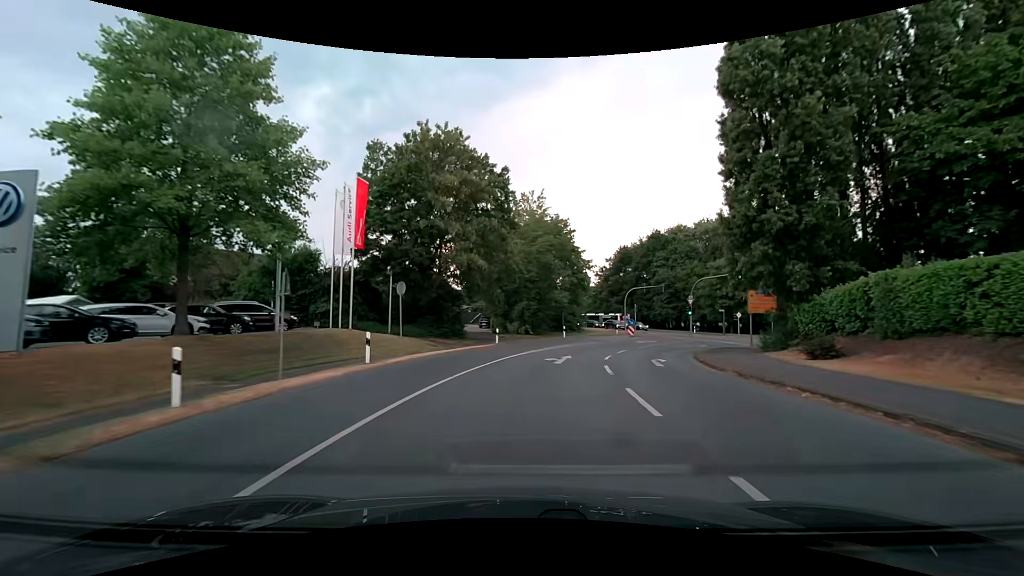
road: secondary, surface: asphalt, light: Day
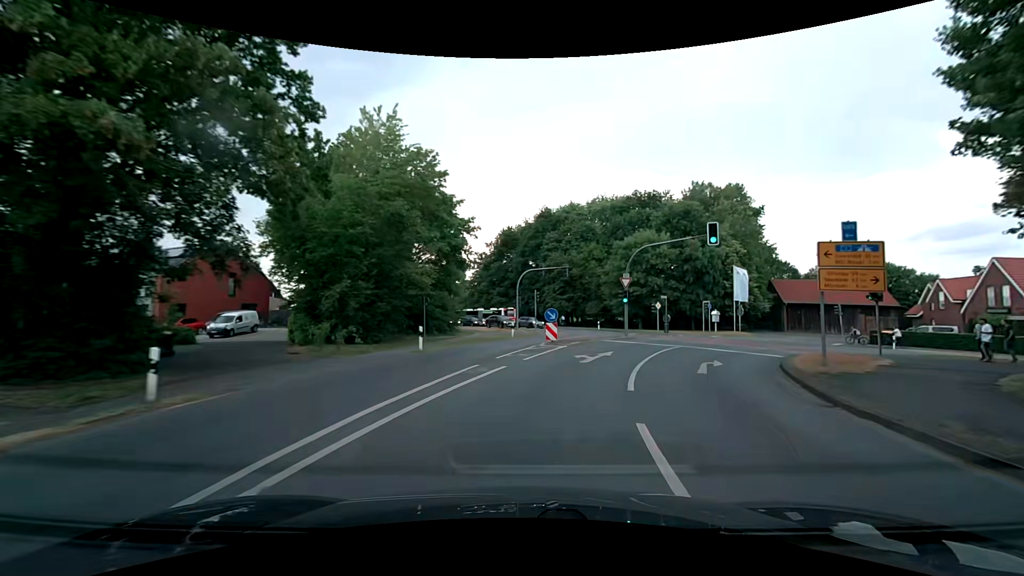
(+2.3, +22.5) m; +14°
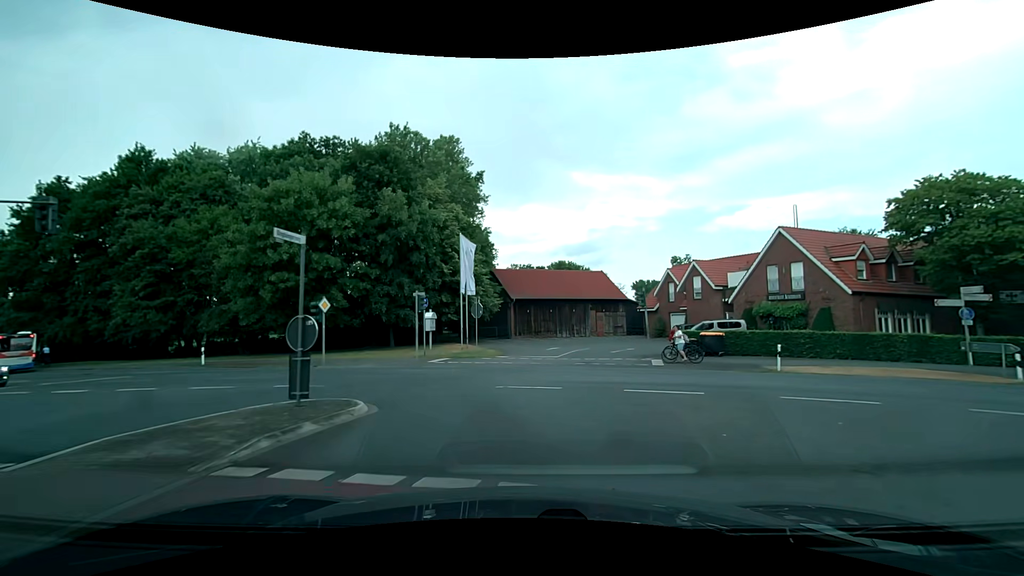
(+8.0, +28.8) m; +35°
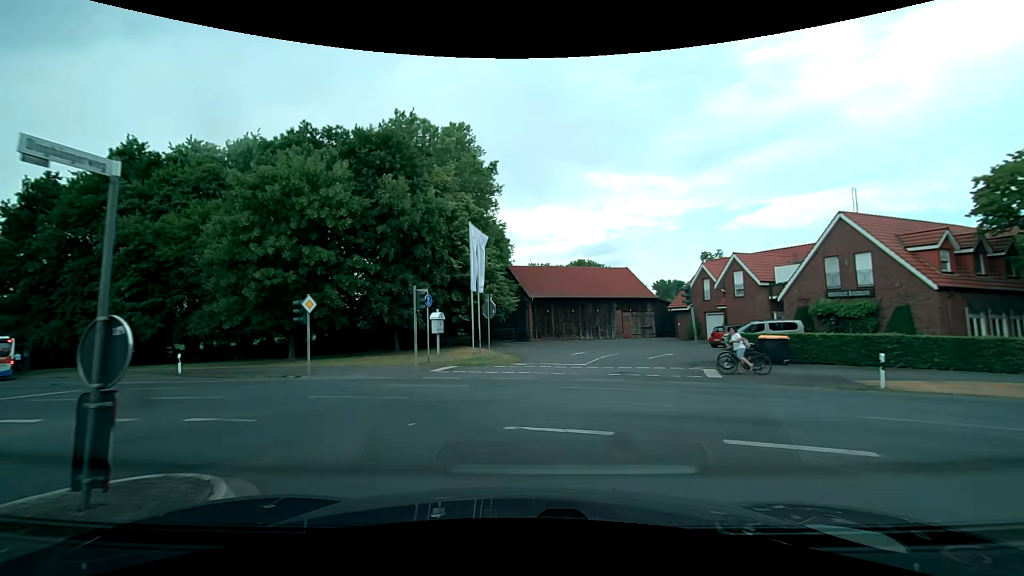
(-0.1, +4.4) m; -3°
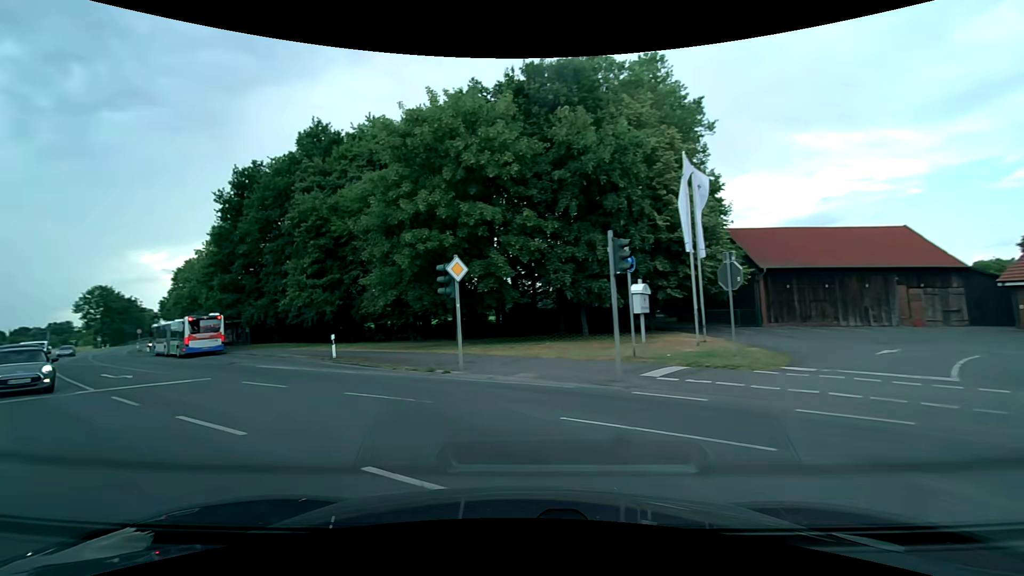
(-1.5, +8.9) m; -20°
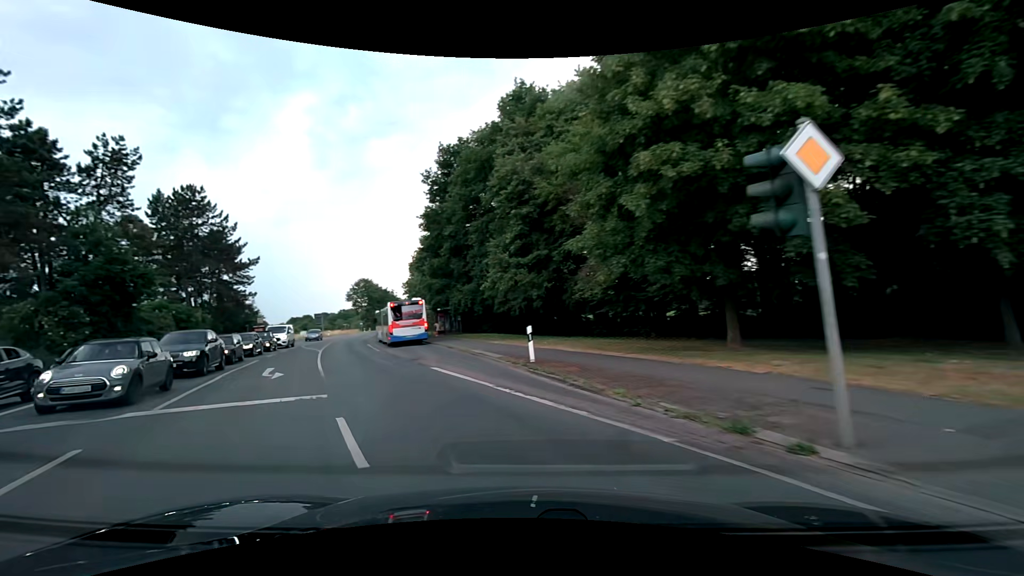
(-2.3, +9.8) m; -25°
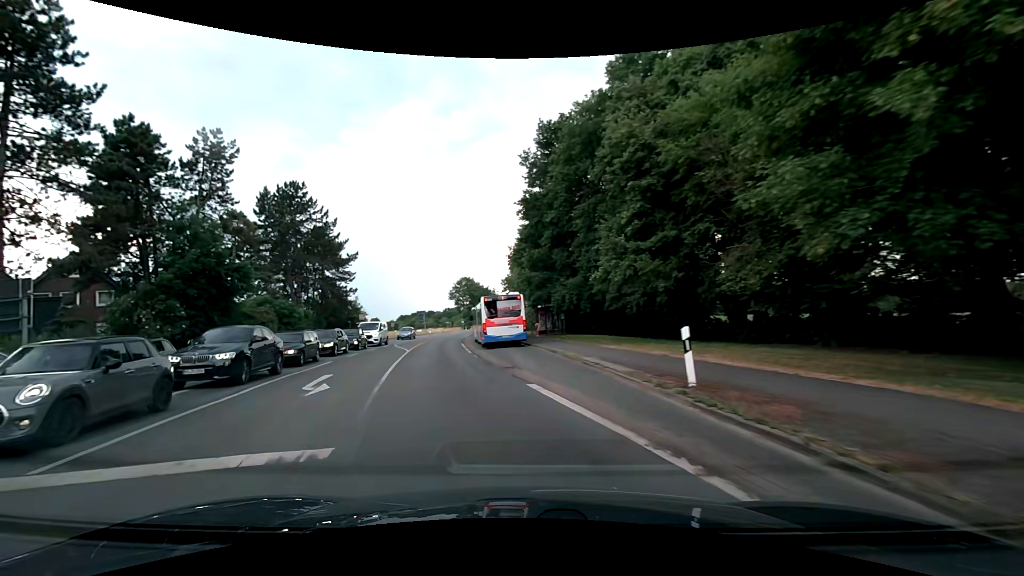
(-0.6, +5.5) m; -11°
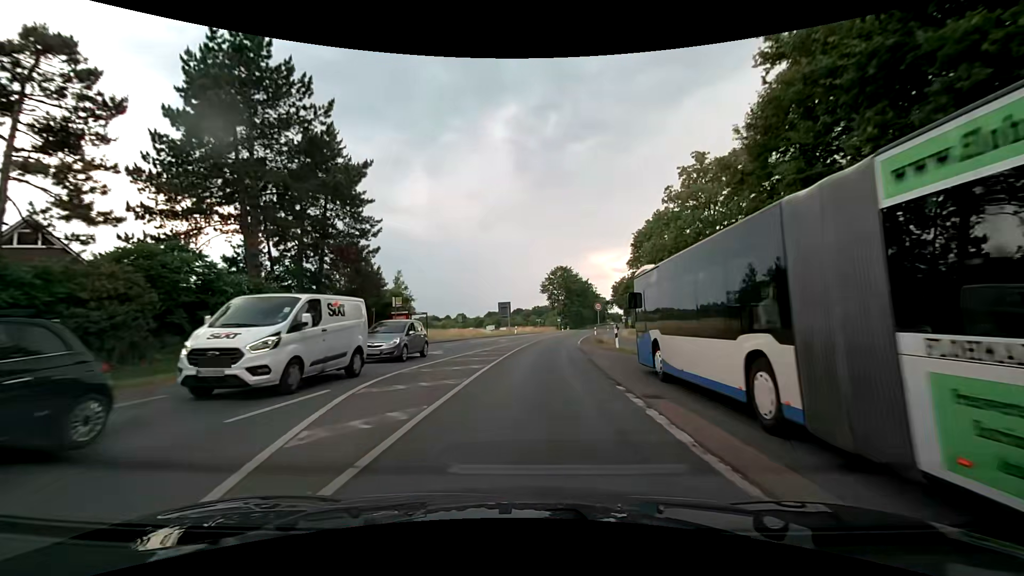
(-5.4, +31.7) m; -11°
(0, +10) (+1, +20) (+1, +30) (+3, +40) (+4, +50) (+6, +60) (+8, +69) (+10, +79) (+12, +89) (+14, +99) m
